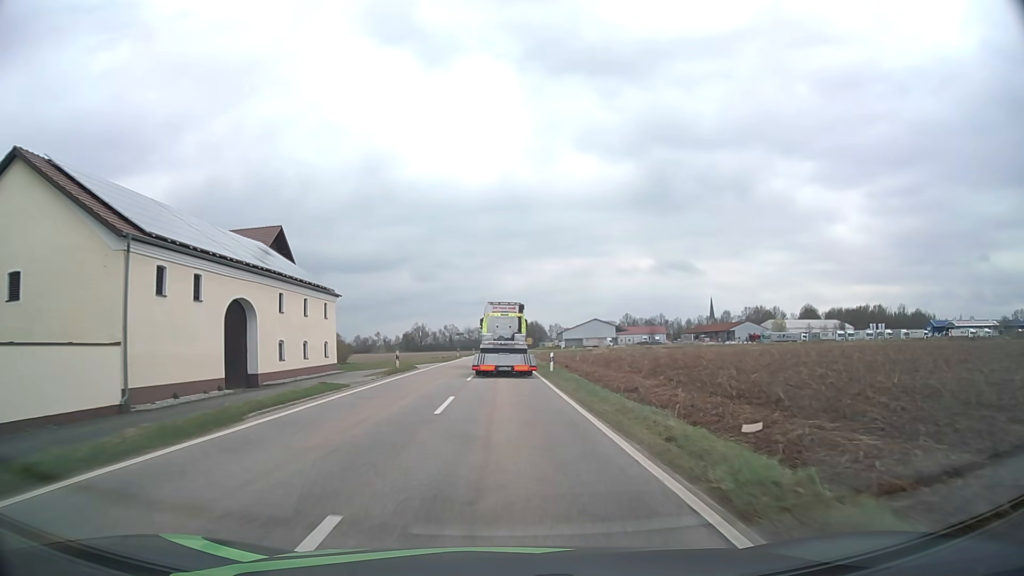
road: tertiary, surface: asphalt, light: Day
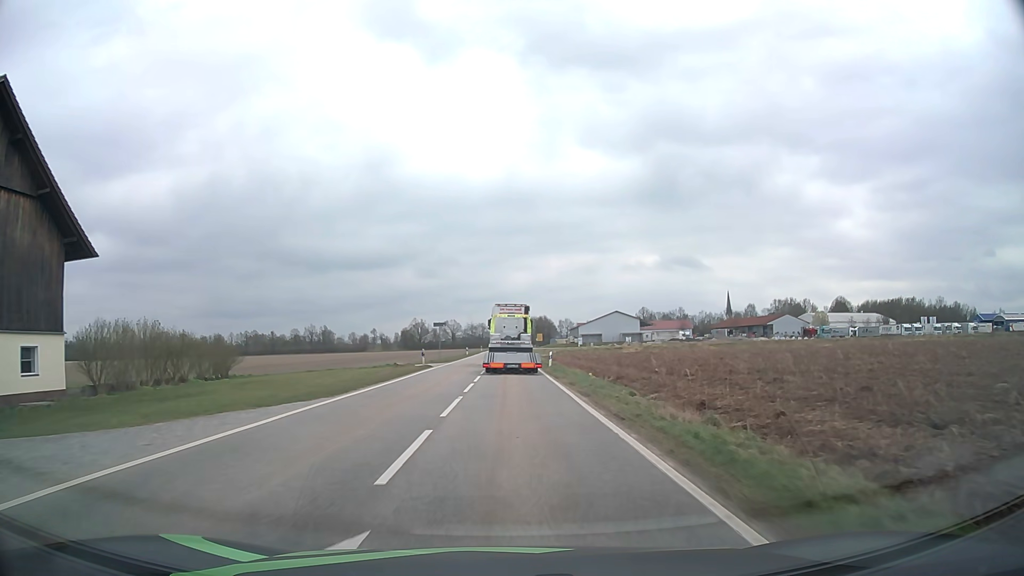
(-0.2, +37.1) m; 0°
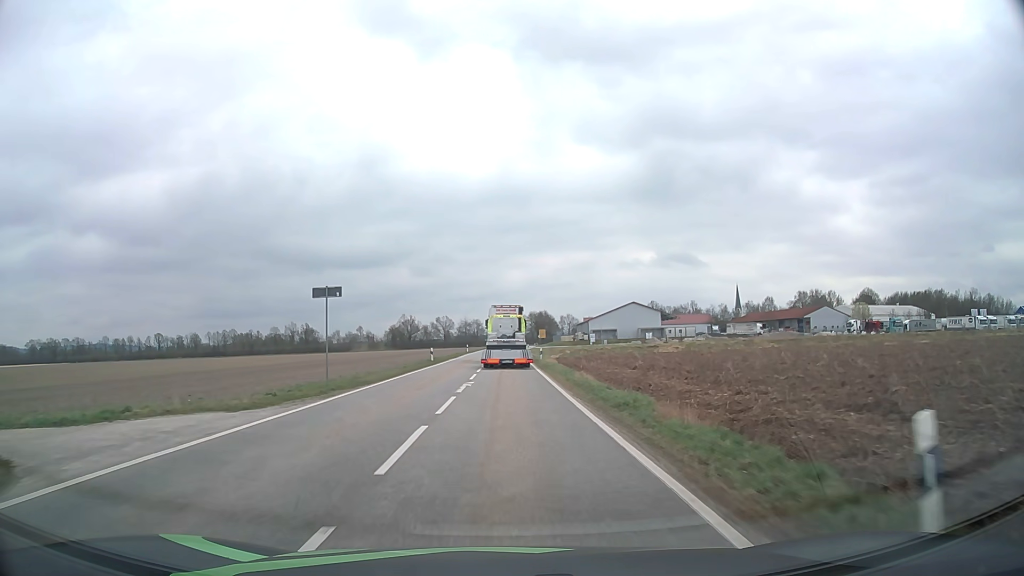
(+0.2, +35.8) m; 0°
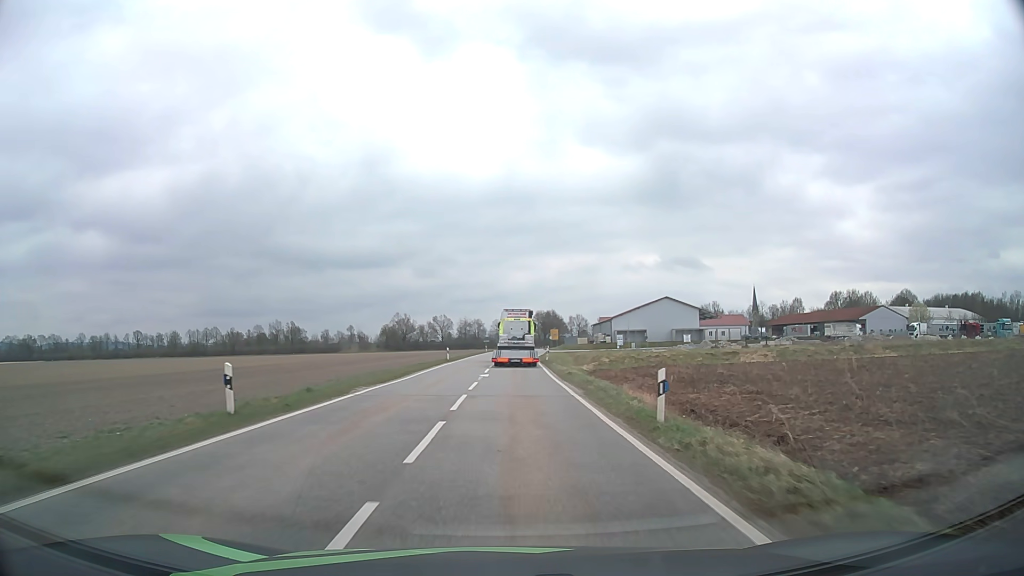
(-0.3, +35.5) m; -1°
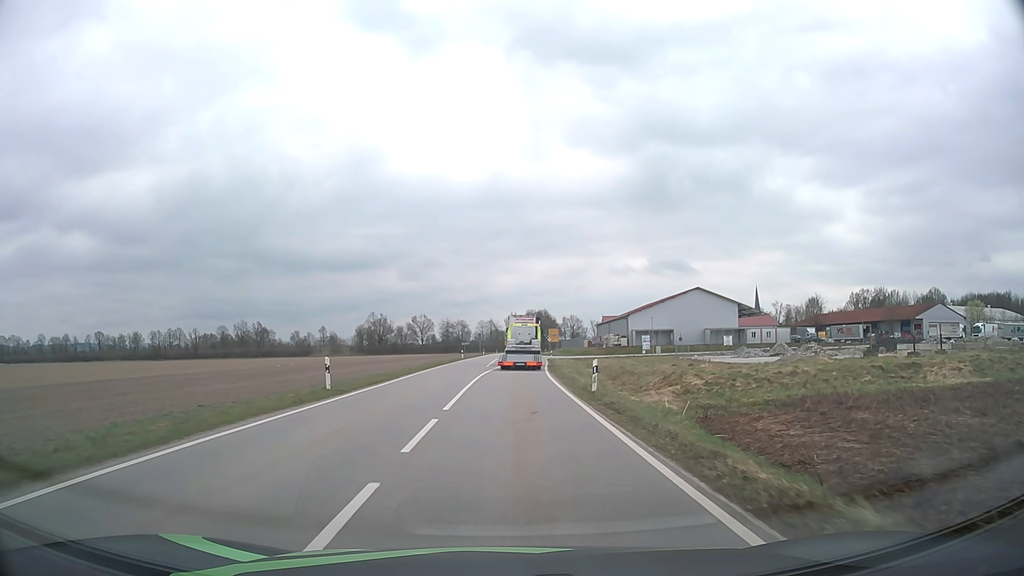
(+0.3, +35.0) m; +1°
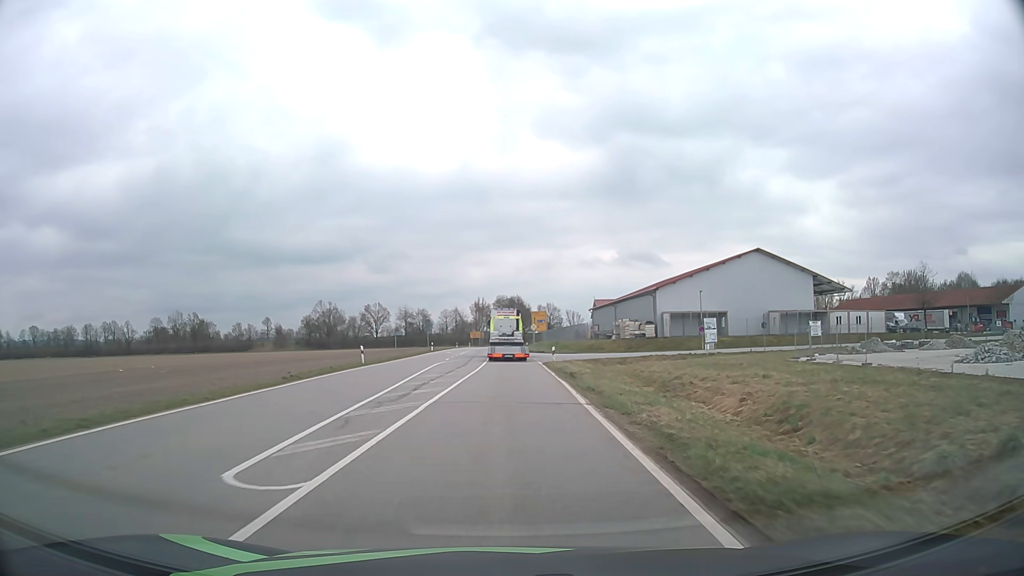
(+1.1, +43.1) m; +2°
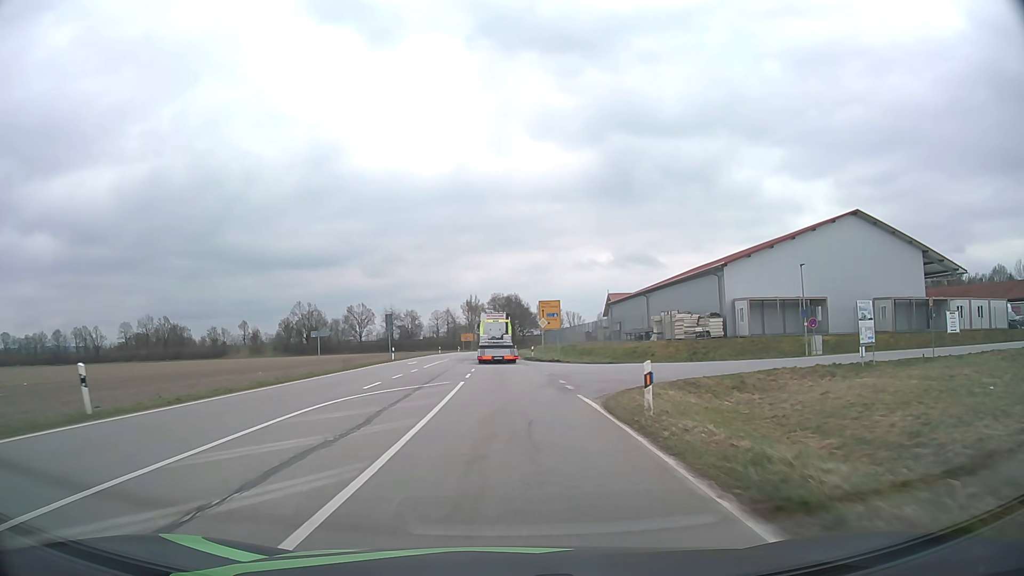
(+0.2, +25.9) m; 0°
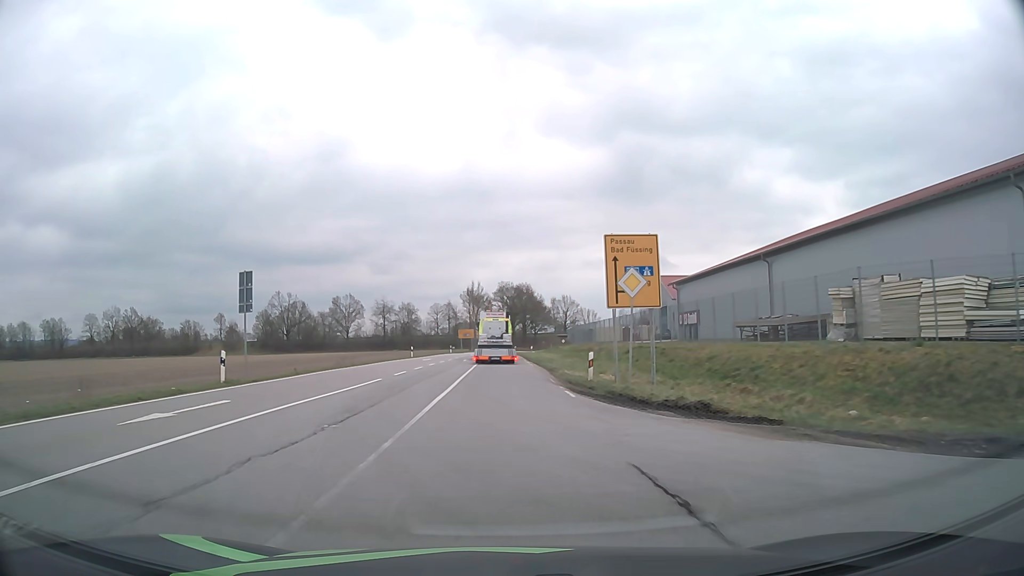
(-0.1, +34.6) m; -1°
(0, +10) (0, +20) (0, +30) (0, +40) (0, +50) (-1, +60) (-1, +70) (-1, +80) (-2, +90) (-1, +100) m
